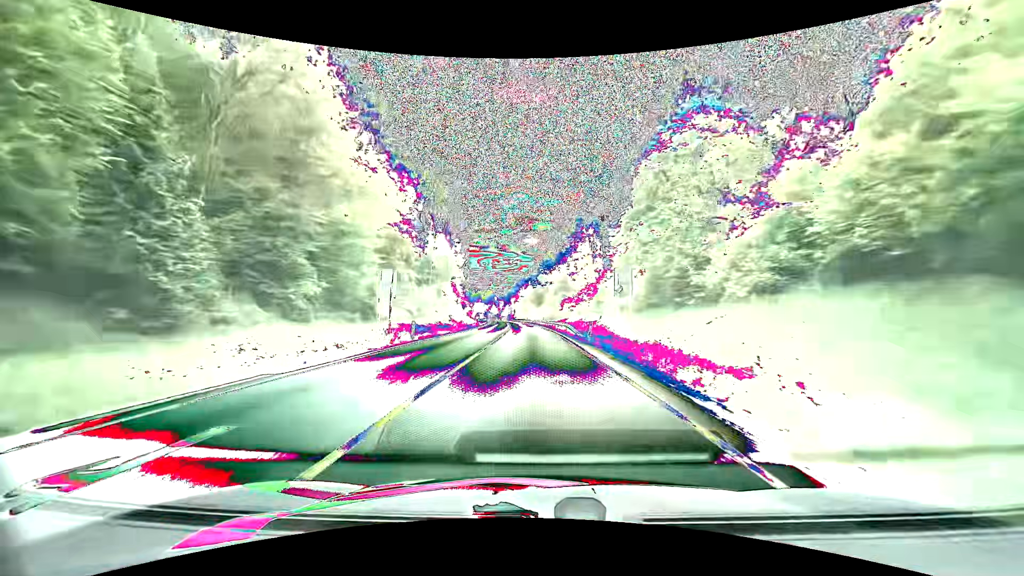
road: primary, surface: asphalt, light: Day
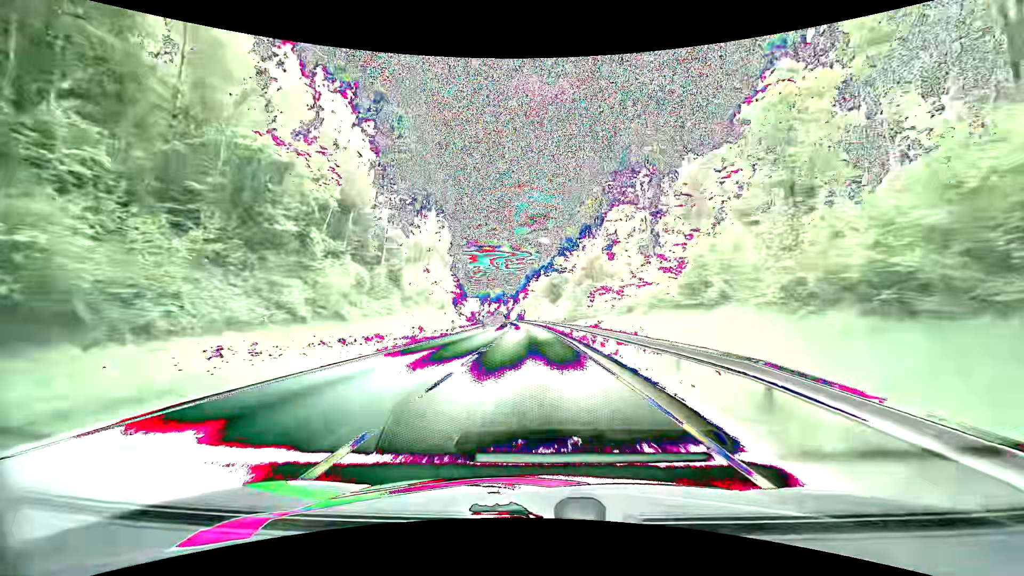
(-0.5, +33.4) m; -2°
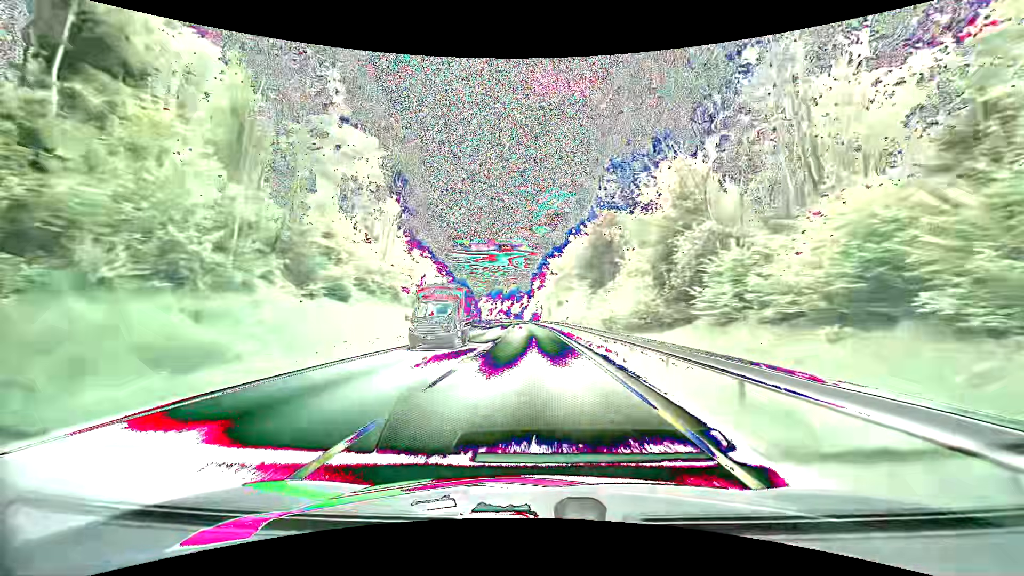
(-0.7, +47.8) m; -2°
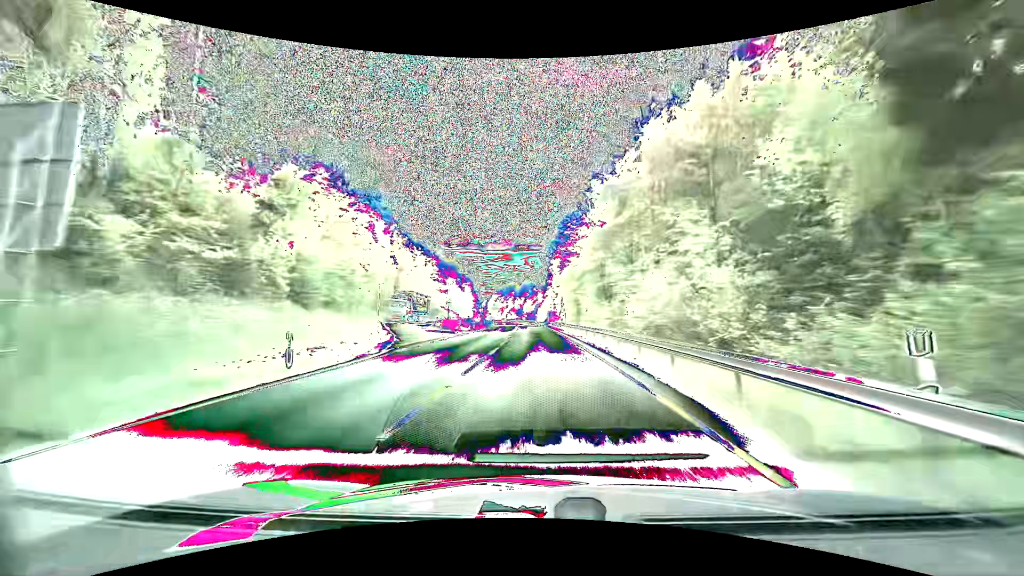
(-0.6, +39.3) m; -2°
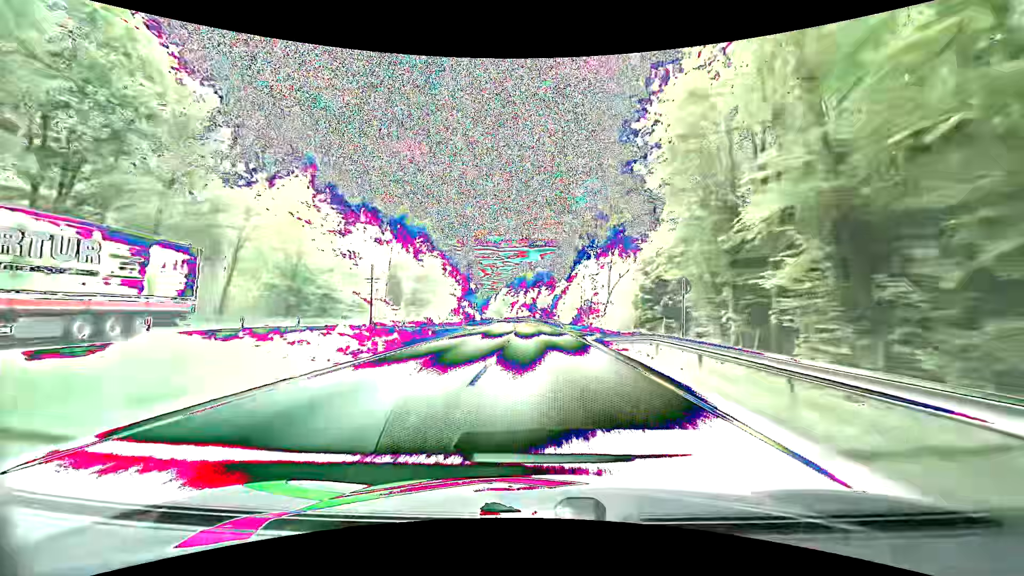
(-1.1, +57.3) m; -2°
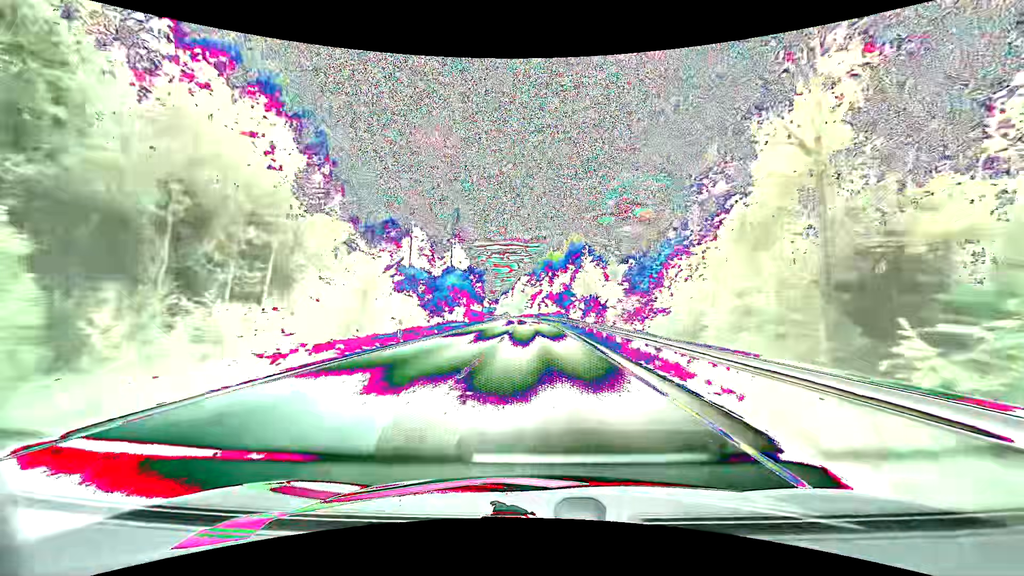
(-2.0, +75.8) m; -3°
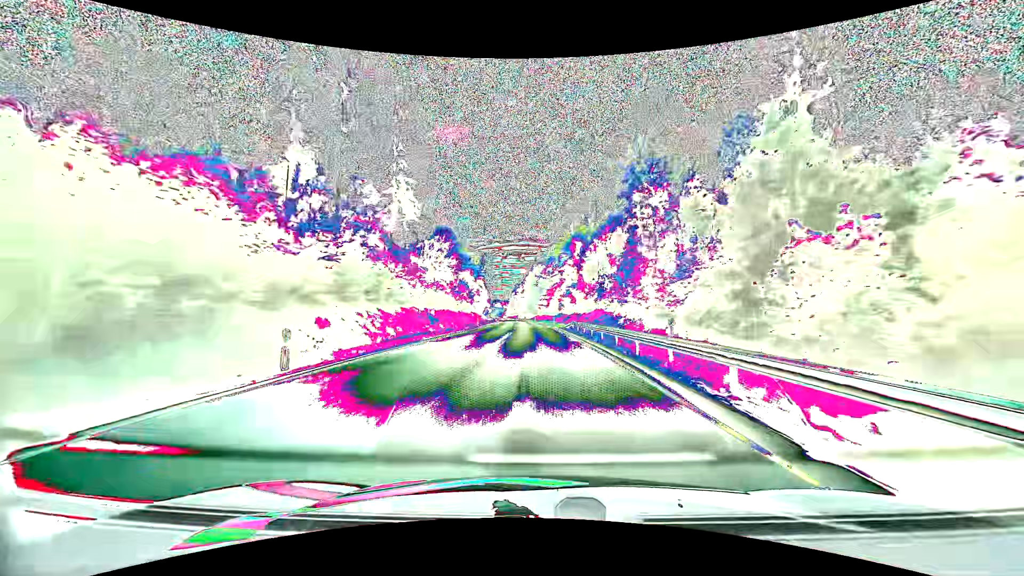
(-1.0, +60.3) m; -2°
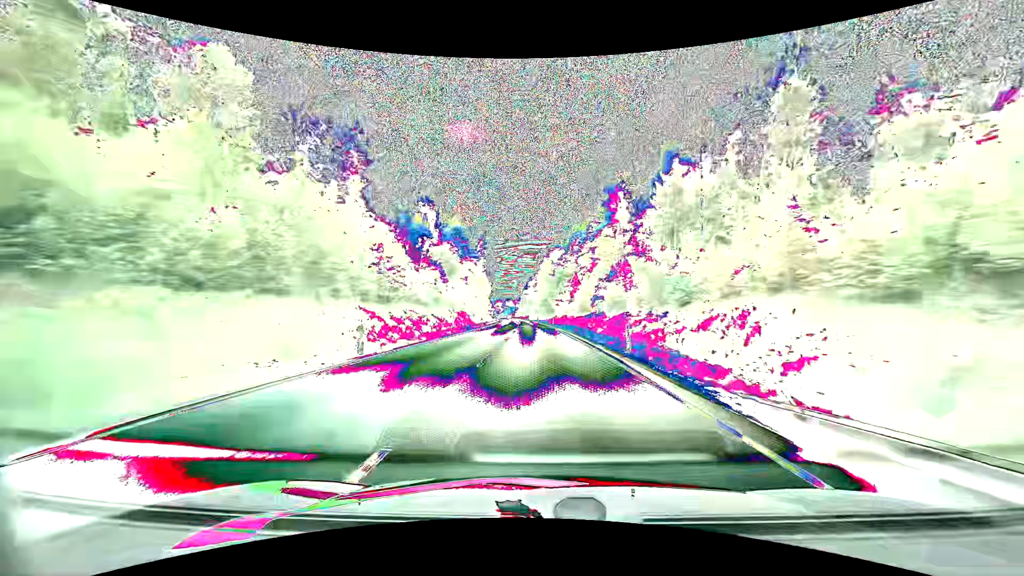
(-0.7, +44.7) m; -2°
(0, +10) (0, +20) (0, +30) (0, +40) (-1, +50) (-1, +60) (-1, +70) (-1, +80) (-2, +90) (-2, +100) m
